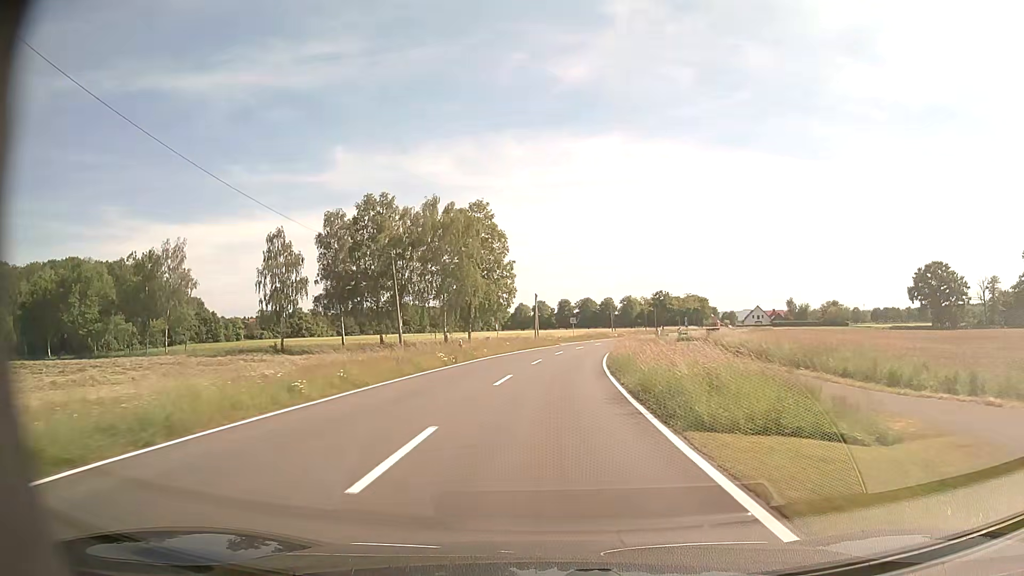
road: tertiary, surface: asphalt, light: Day
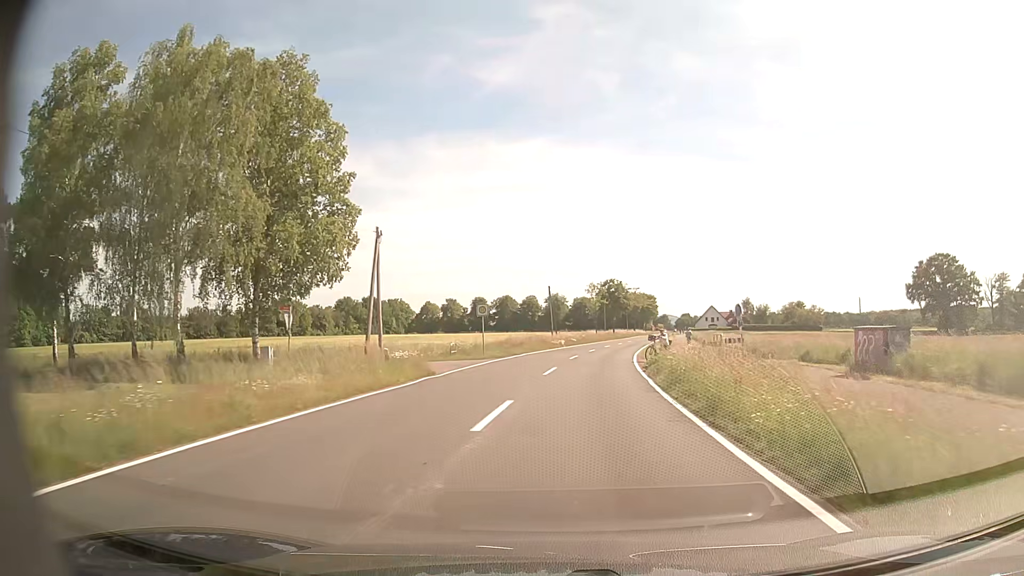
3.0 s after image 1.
(+1.8, +44.4) m; +7°
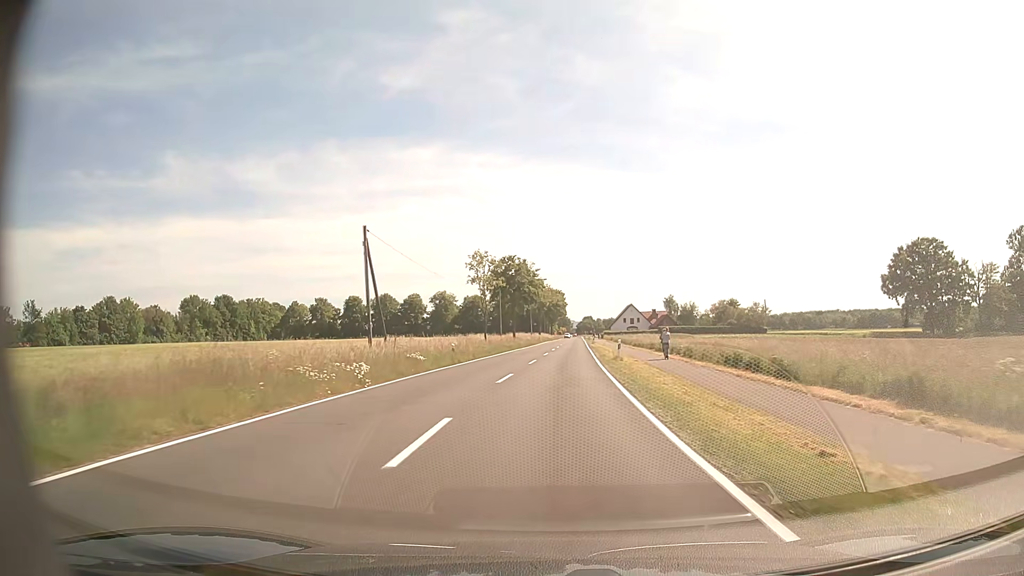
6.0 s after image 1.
(+3.2, +38.5) m; +9°
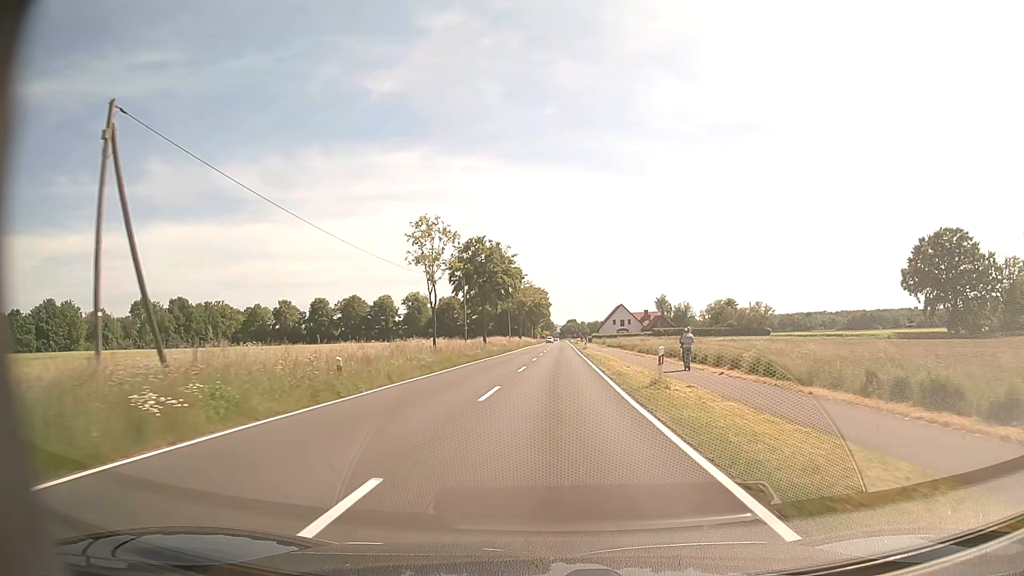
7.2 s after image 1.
(+0.3, +16.6) m; +2°
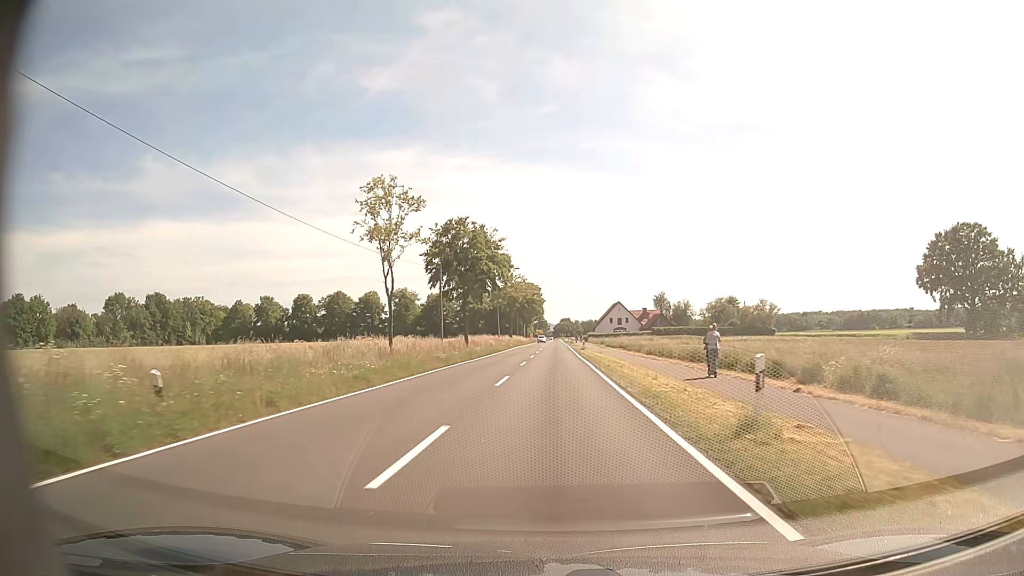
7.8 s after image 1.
(0.0, +8.6) m; 0°
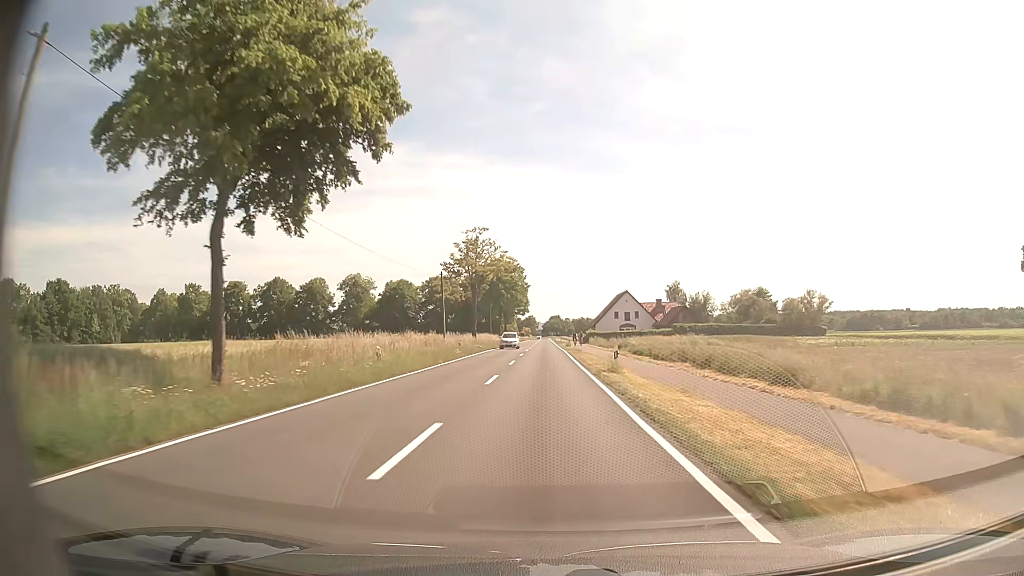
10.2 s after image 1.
(+0.6, +36.3) m; +1°
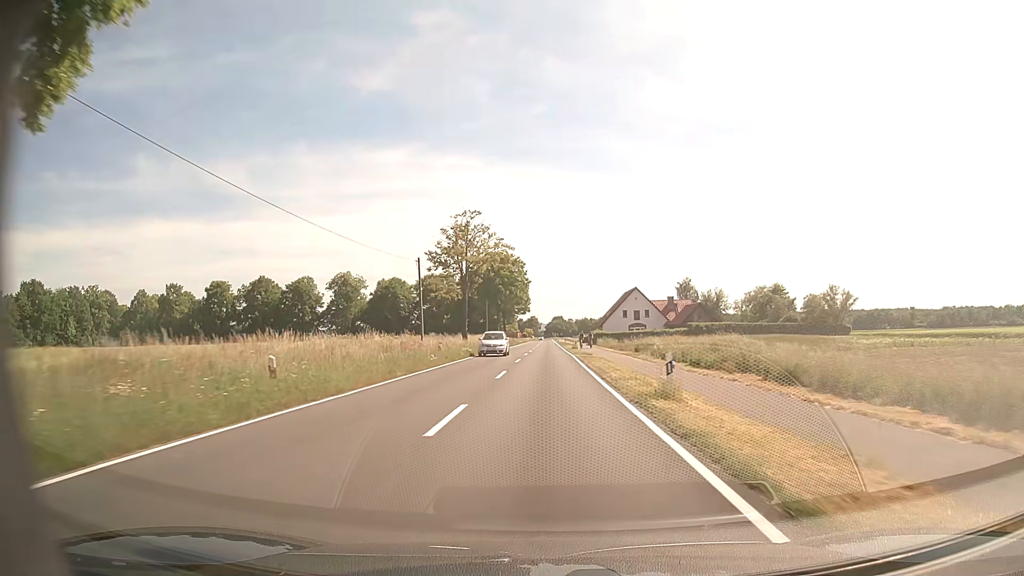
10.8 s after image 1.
(0.0, +9.5) m; 0°
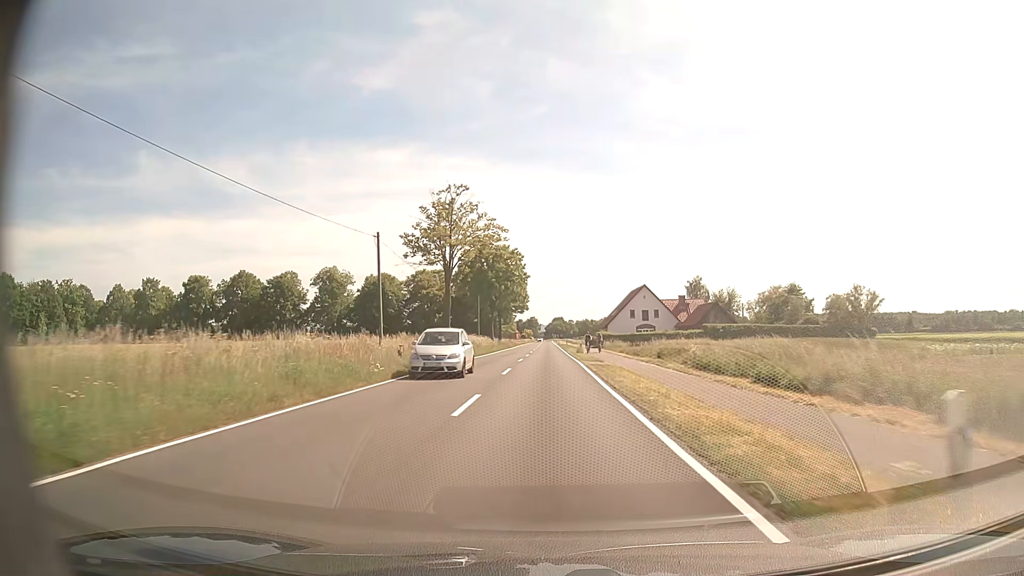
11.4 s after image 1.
(0.0, +9.7) m; 0°
(0, +10) (0, +20) (0, +30) (0, +40) (0, +50) (0, +60) (0, +70) (0, +80) (0, +90) (0, +100) m
